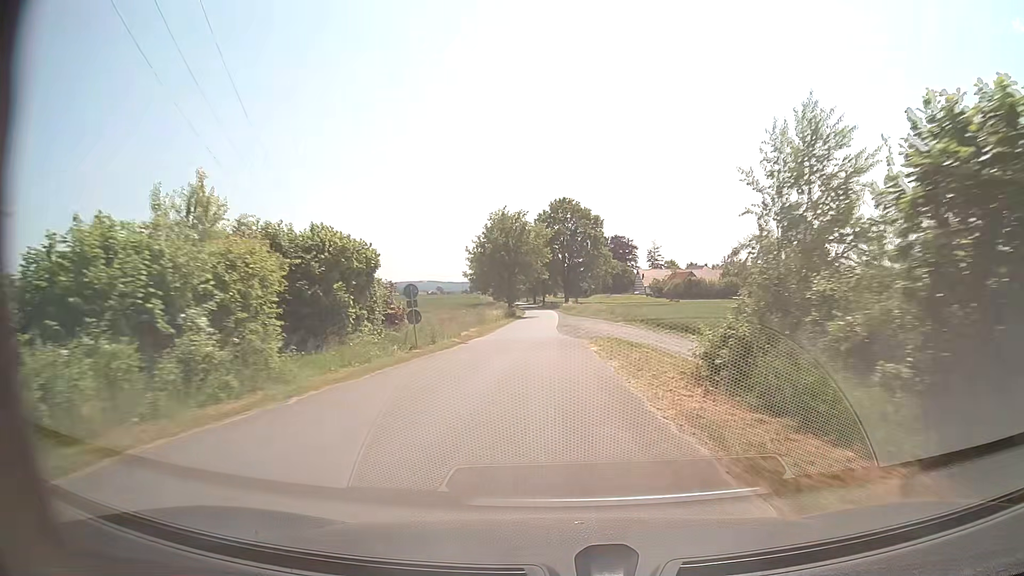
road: unclassified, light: Day
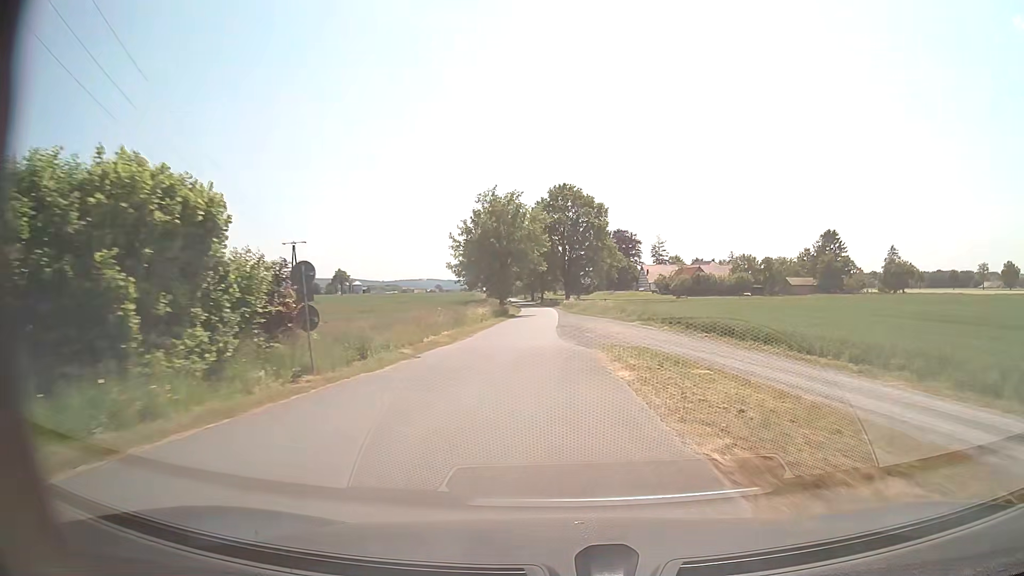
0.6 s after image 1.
(0.0, +11.4) m; 0°
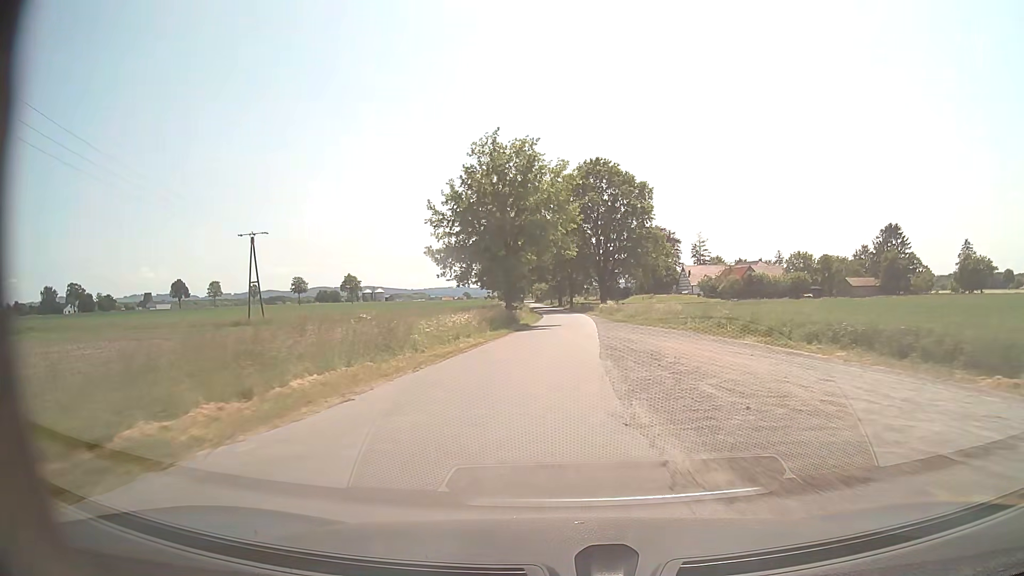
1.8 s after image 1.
(-0.4, +22.7) m; -2°
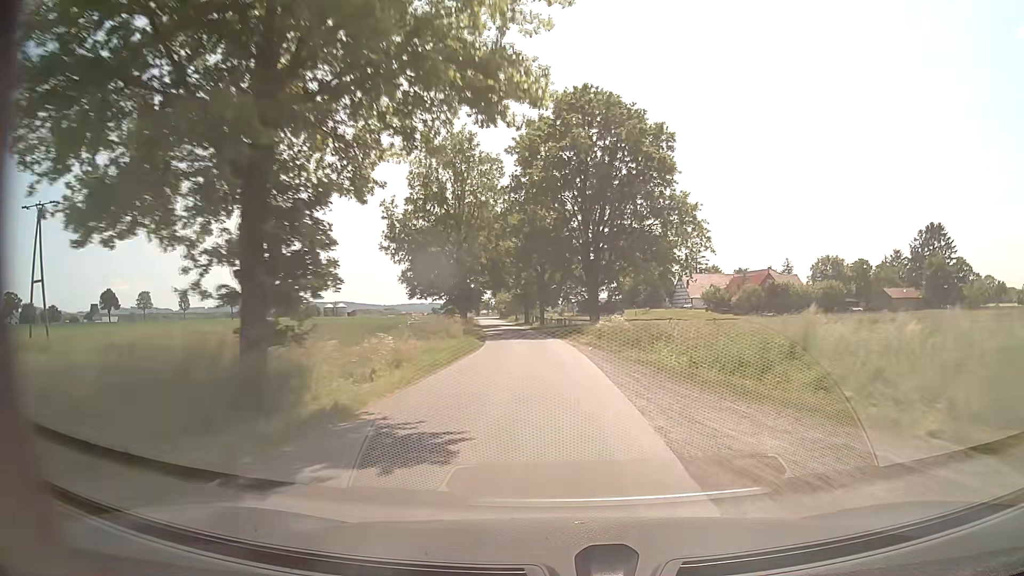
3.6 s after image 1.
(+0.7, +34.1) m; +2°
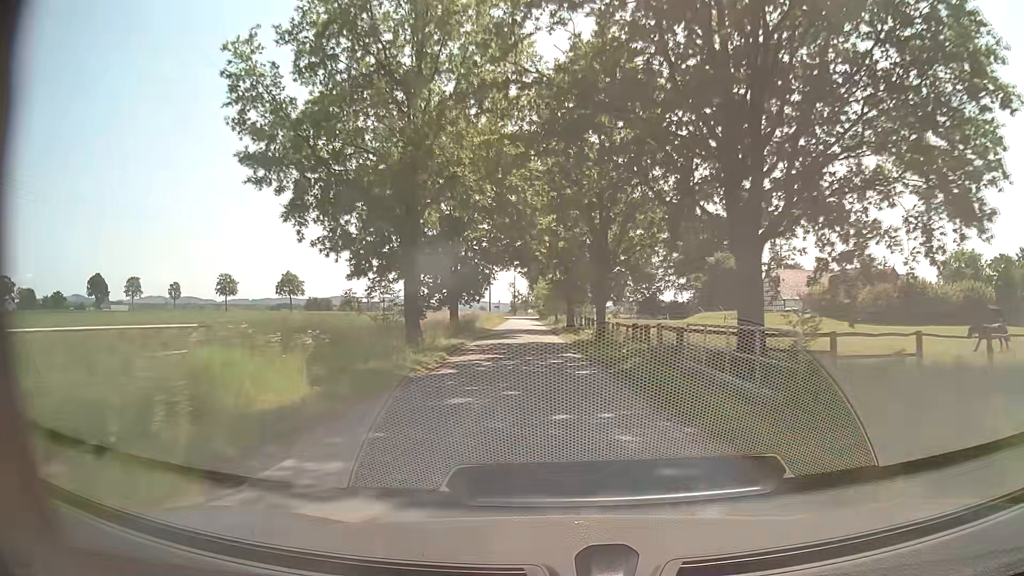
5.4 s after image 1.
(-1.1, +33.8) m; -4°
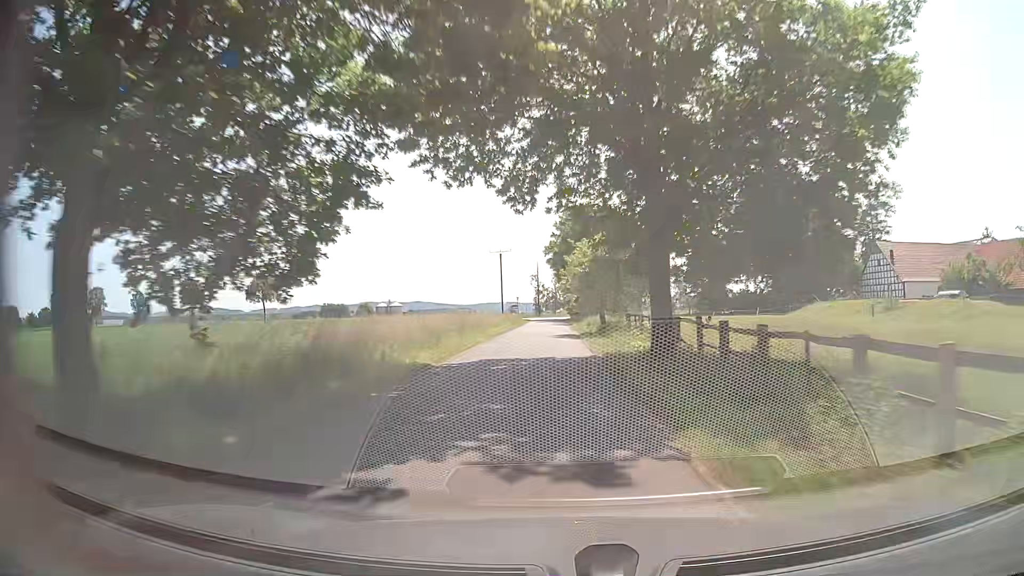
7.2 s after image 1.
(-0.9, +33.7) m; -2°
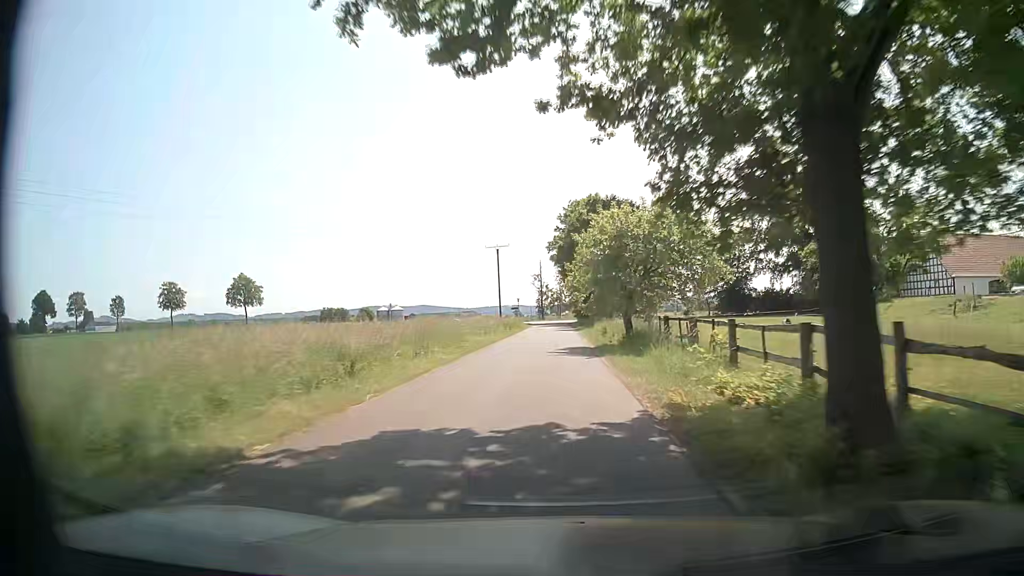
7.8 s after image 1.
(-0.1, +11.2) m; -1°
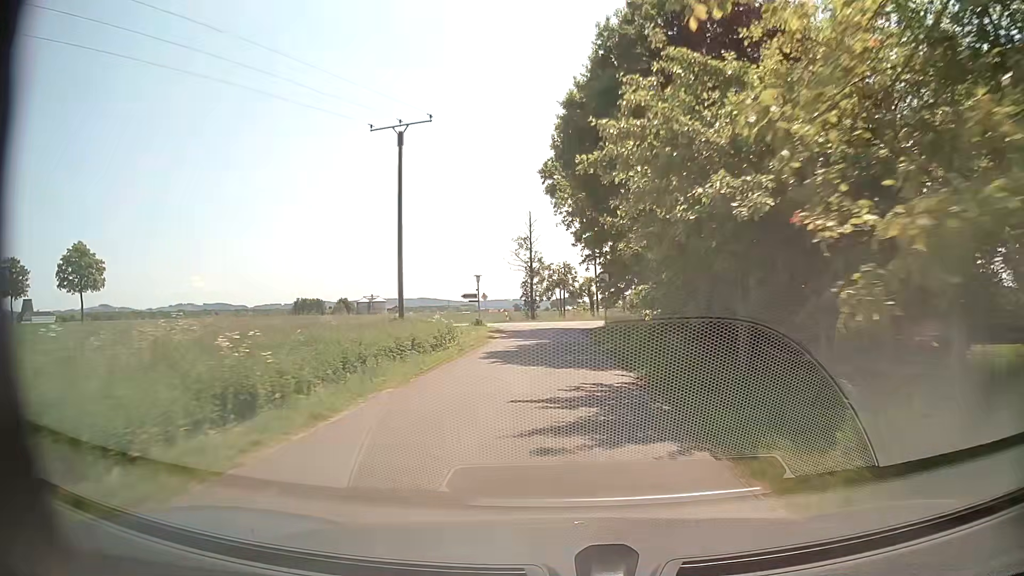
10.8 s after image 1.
(-0.1, +52.1) m; 0°
